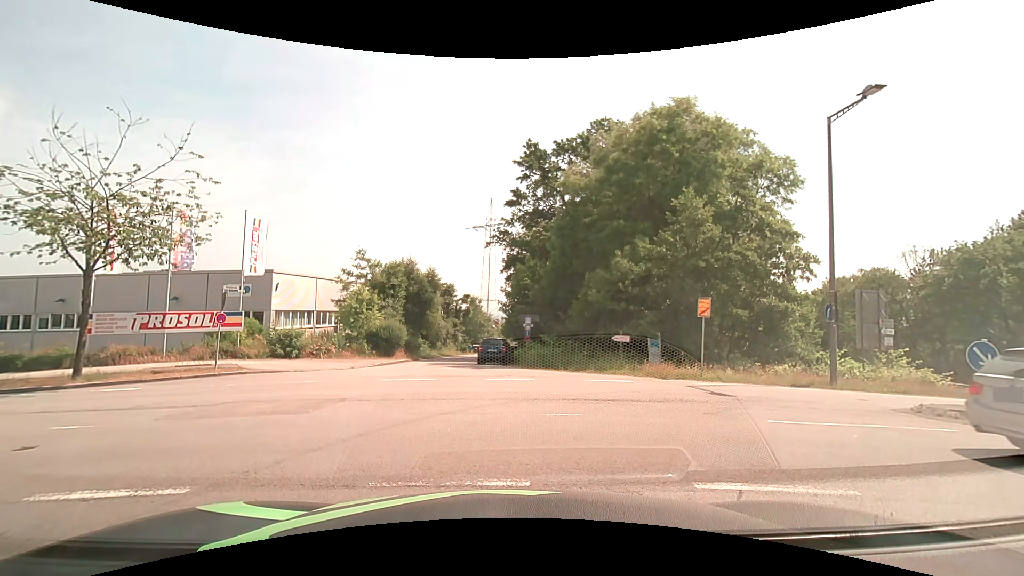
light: Day
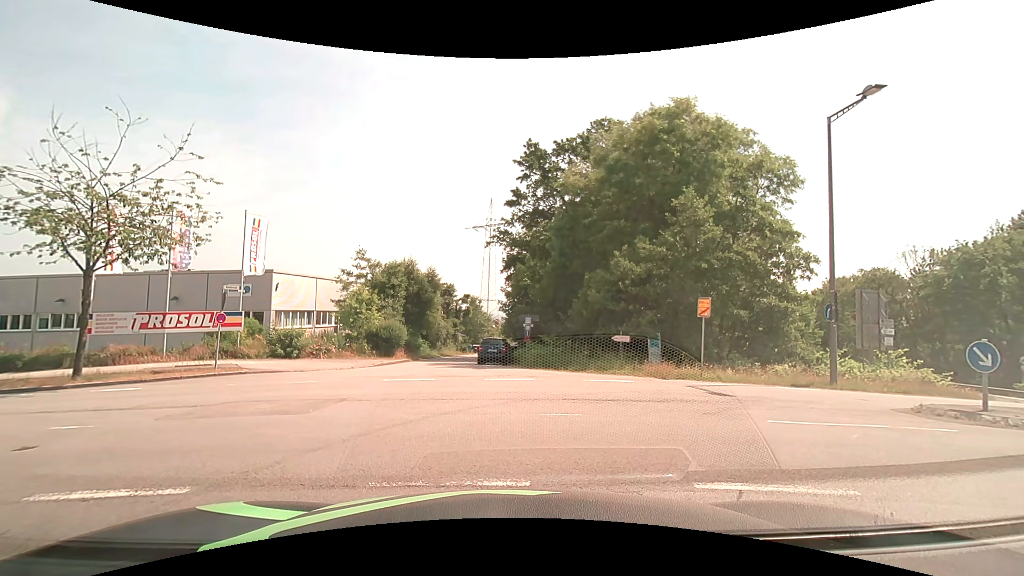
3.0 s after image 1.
(0.0, 0.0) m; 0°
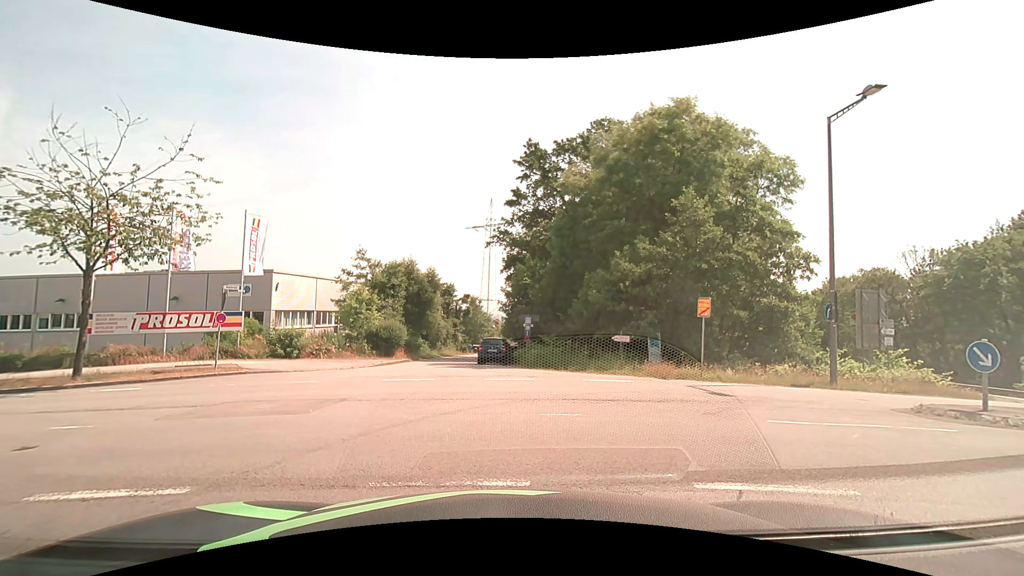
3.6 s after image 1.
(0.0, 0.0) m; 0°
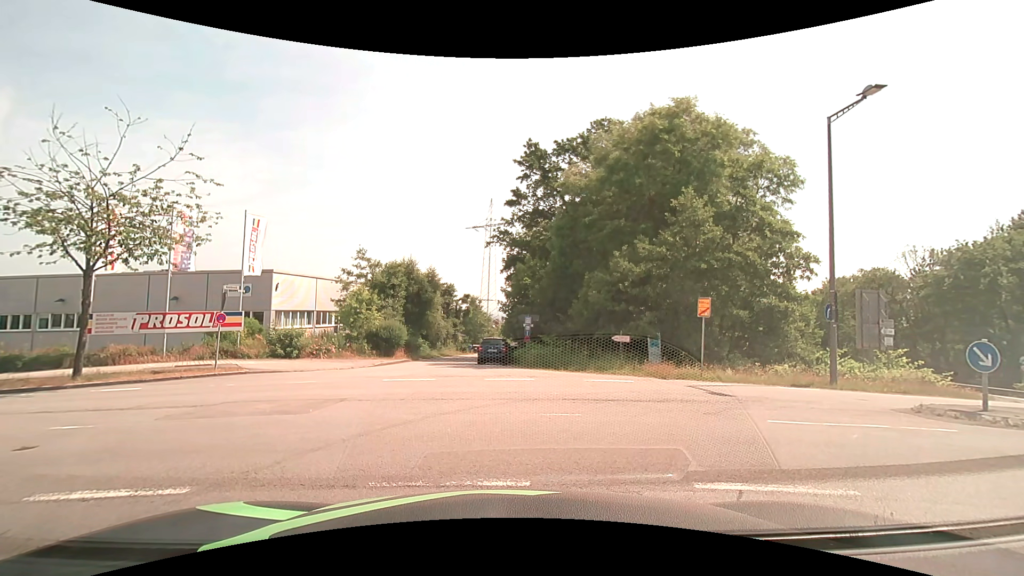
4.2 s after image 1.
(0.0, 0.0) m; 0°
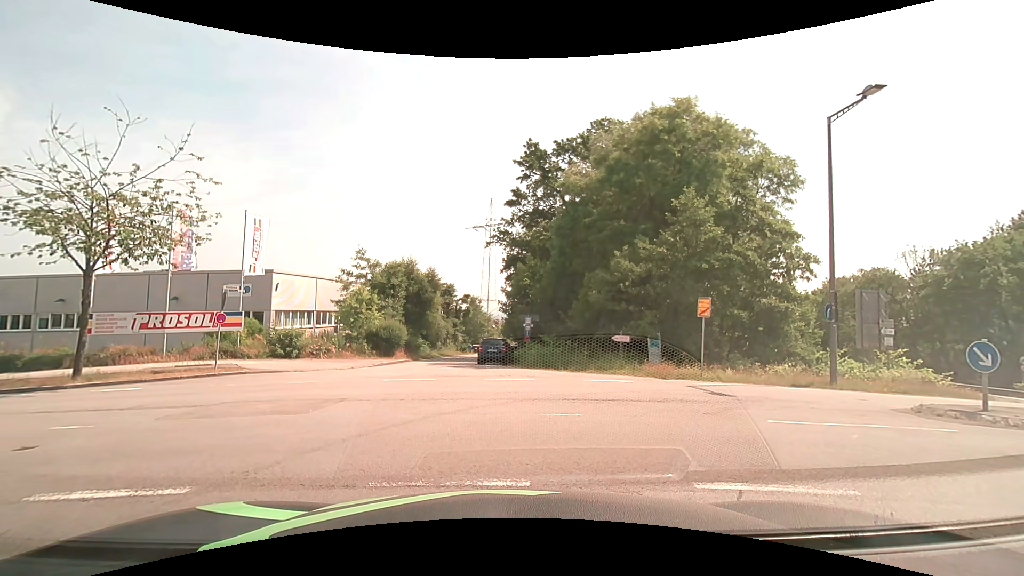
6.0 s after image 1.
(0.0, 0.0) m; 0°
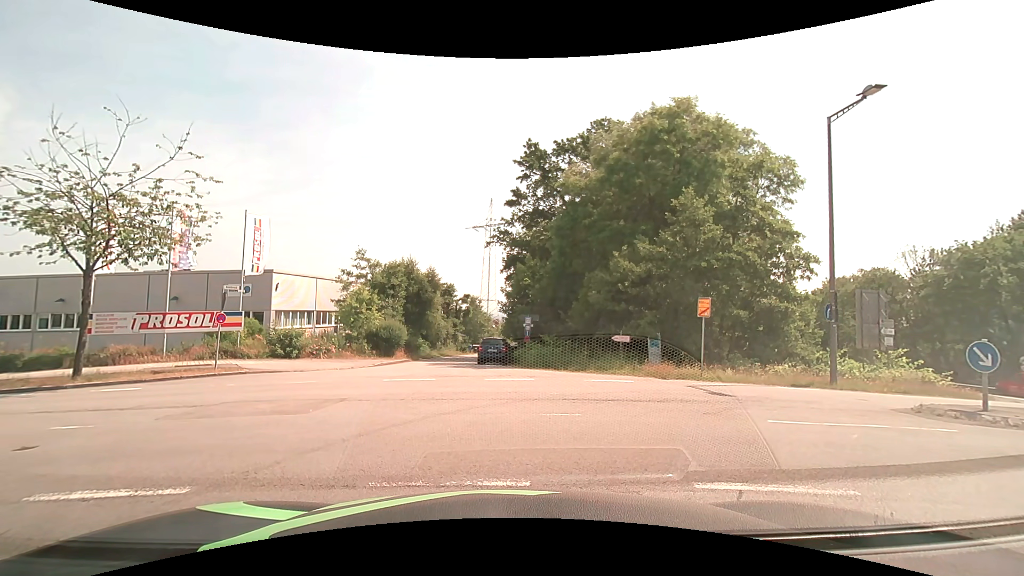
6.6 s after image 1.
(0.0, 0.0) m; 0°
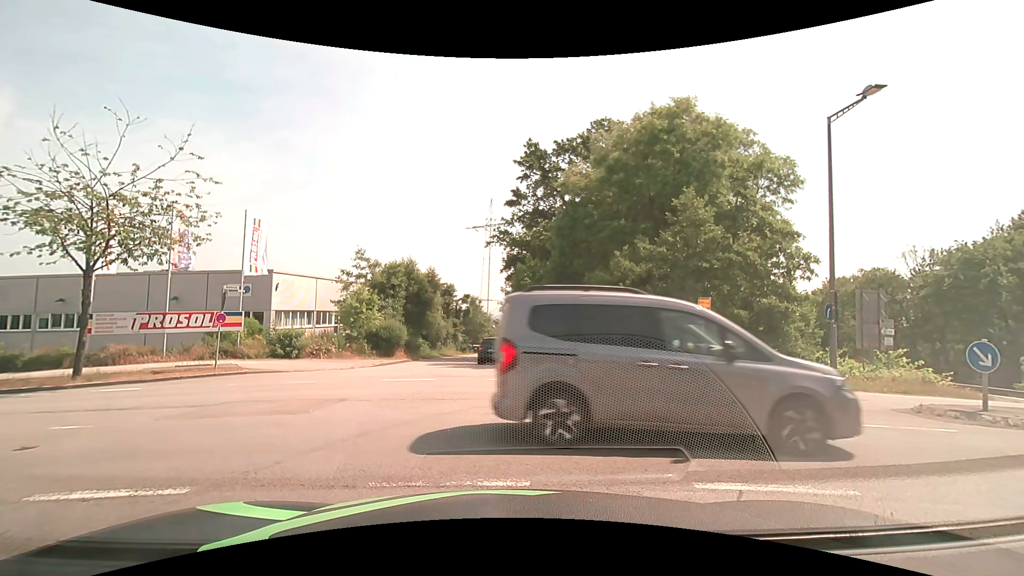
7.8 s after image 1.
(0.0, 0.0) m; 0°
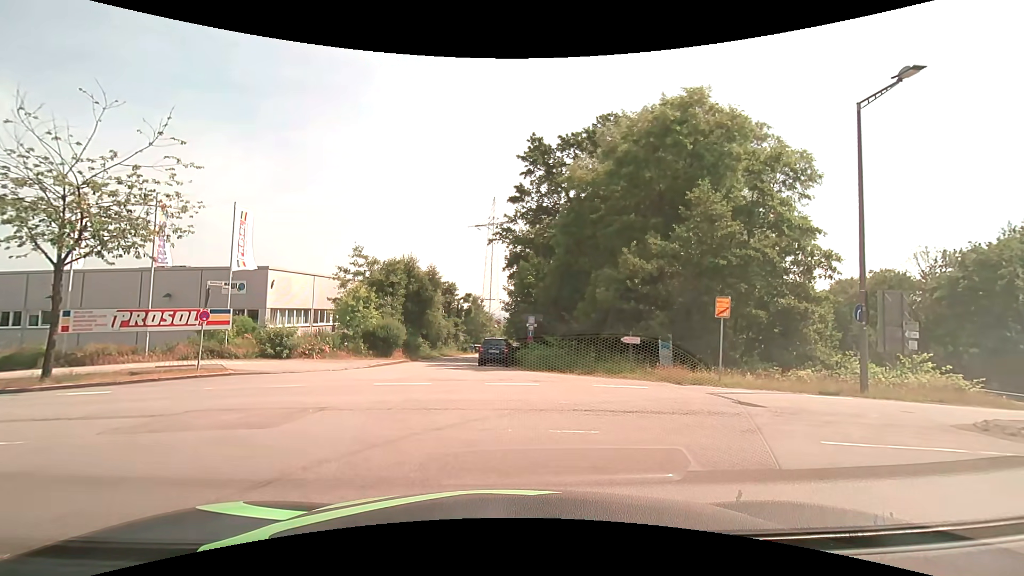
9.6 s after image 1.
(0.0, +1.4) m; -1°
(-2, +10) (-11, +14) (-21, +16) (-31, +17) (-41, +18) (-51, +19) (-60, +21) (-70, +23) (-80, +25) (-90, +28) m
